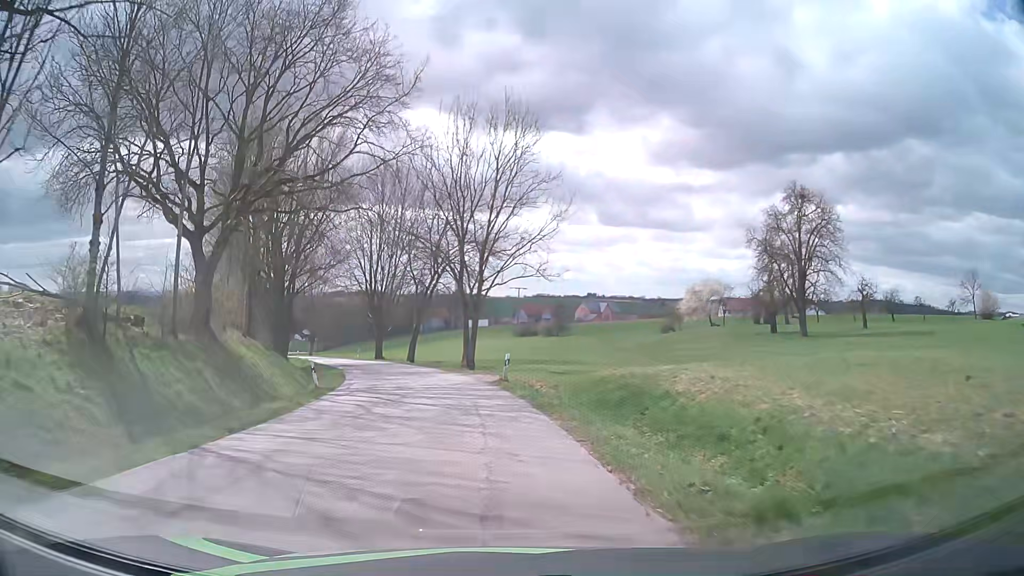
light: Day
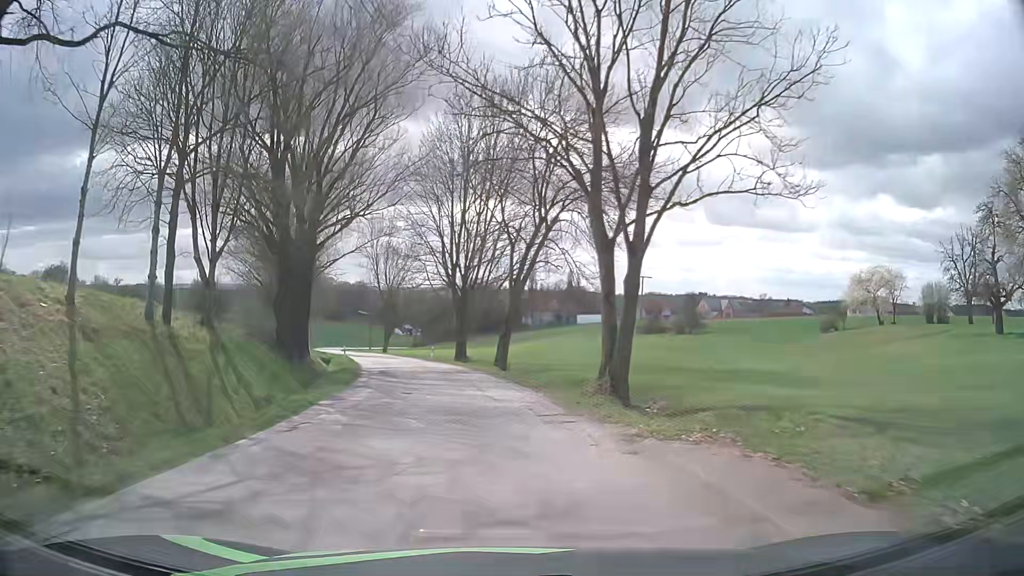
(-1.8, +22.3) m; -9°
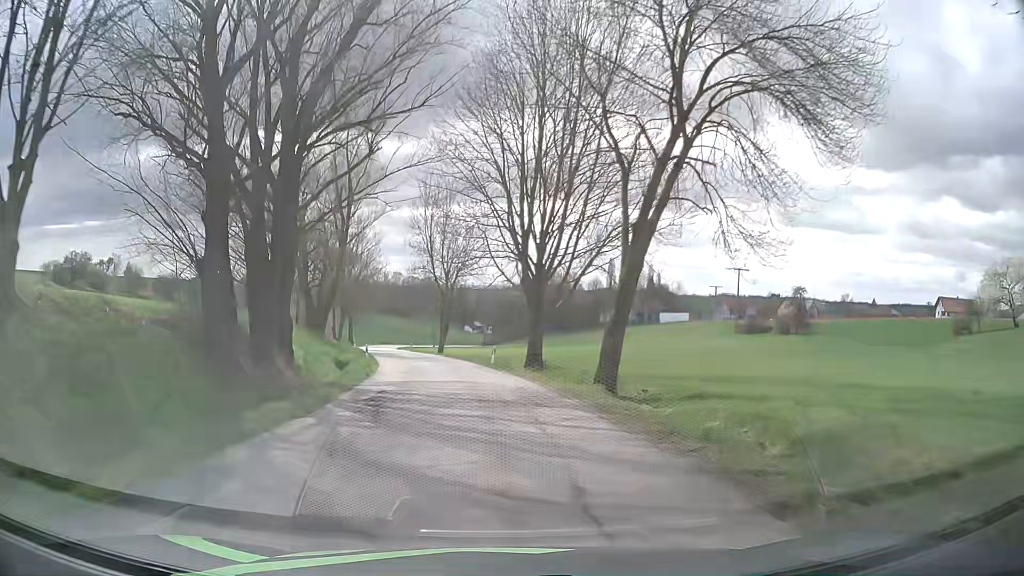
(-0.9, +15.7) m; -6°
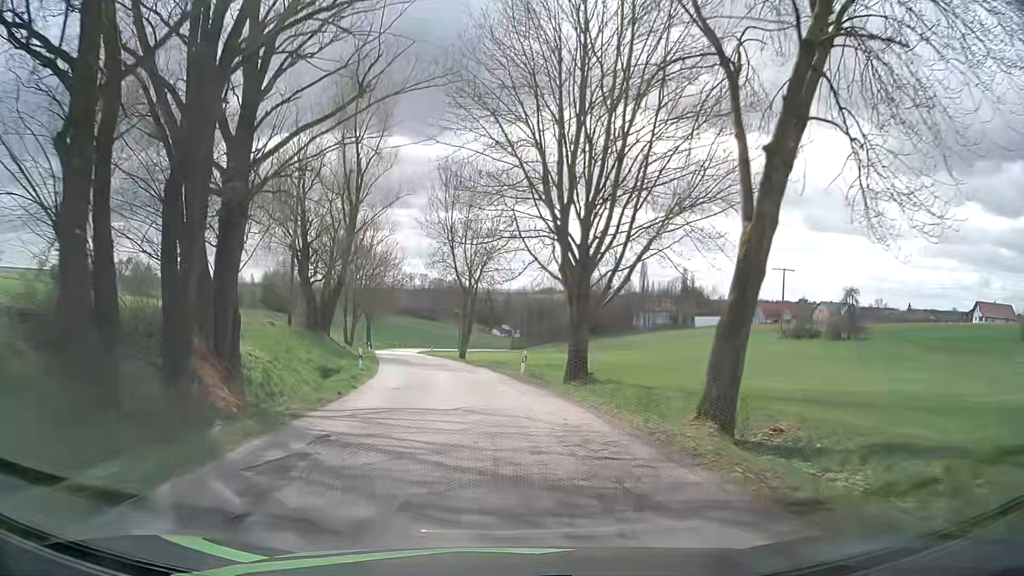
(-0.1, +8.1) m; -3°
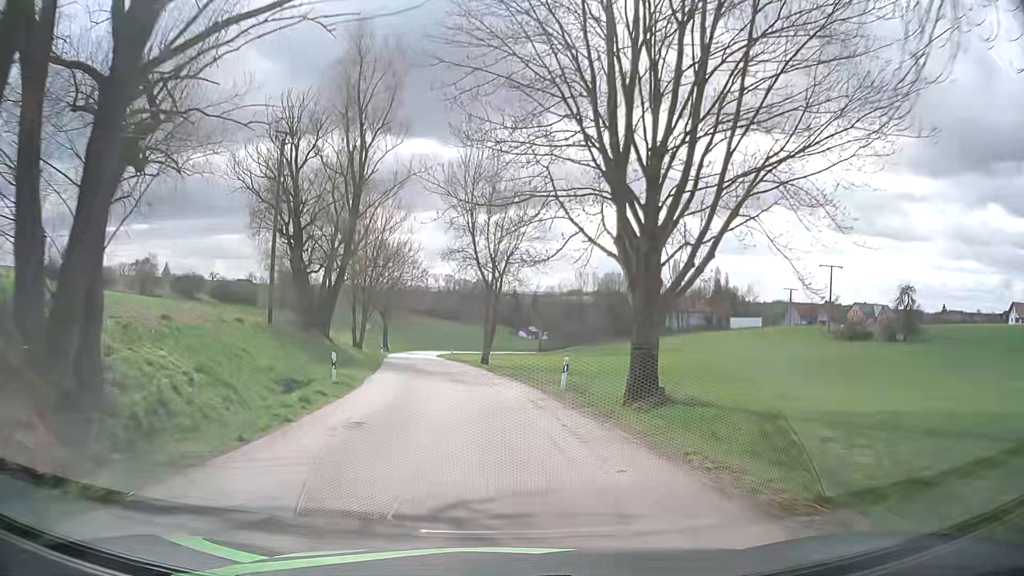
(-0.1, +8.3) m; -1°
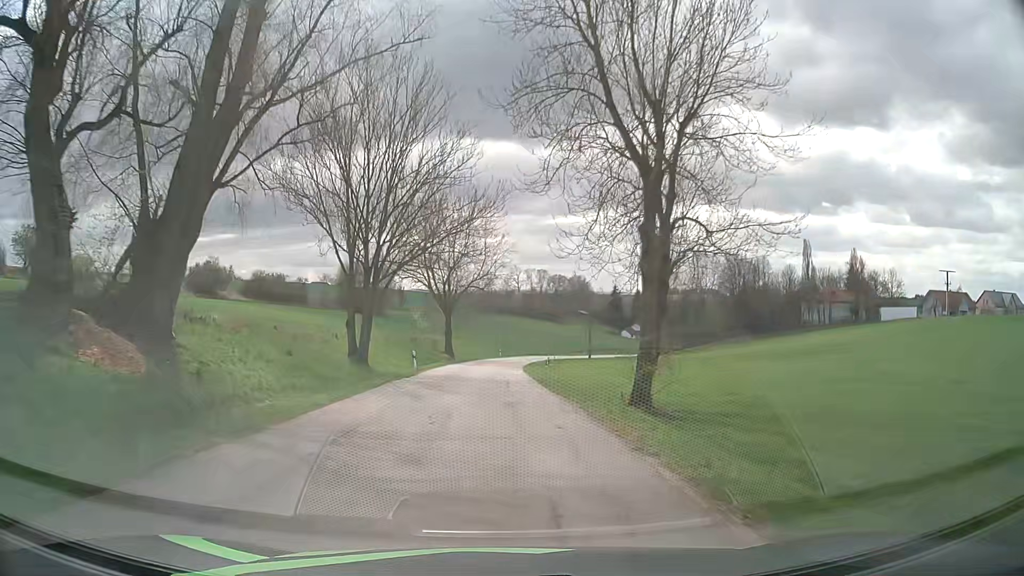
(-2.6, +33.4) m; -8°
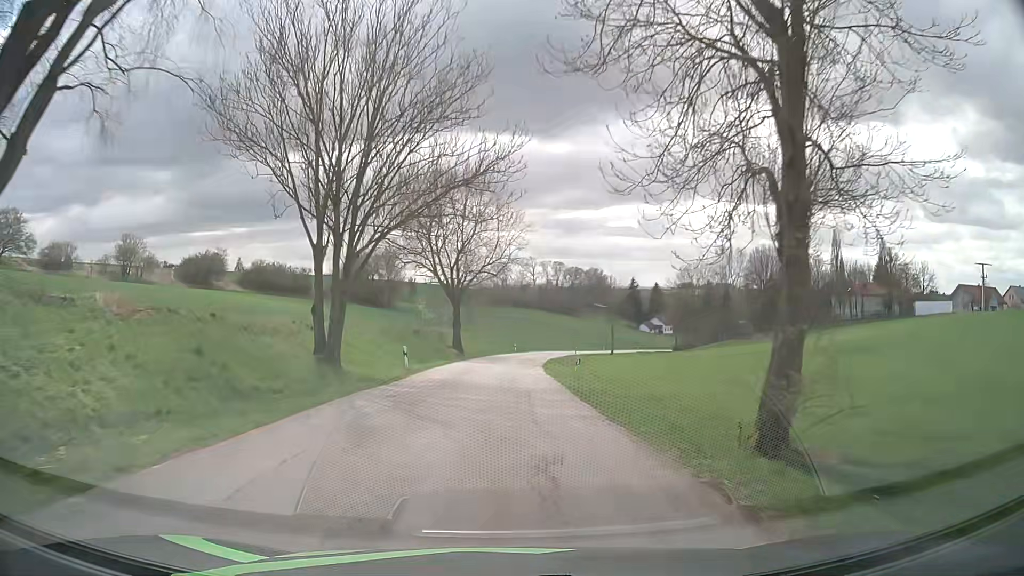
(-0.1, +8.4) m; -1°
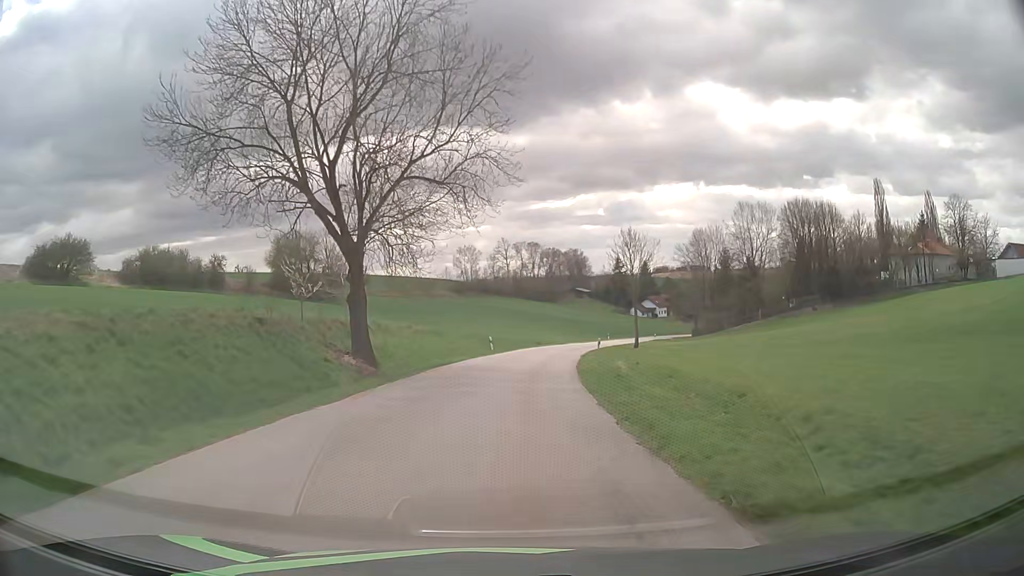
(+0.3, +34.2) m; +3°
